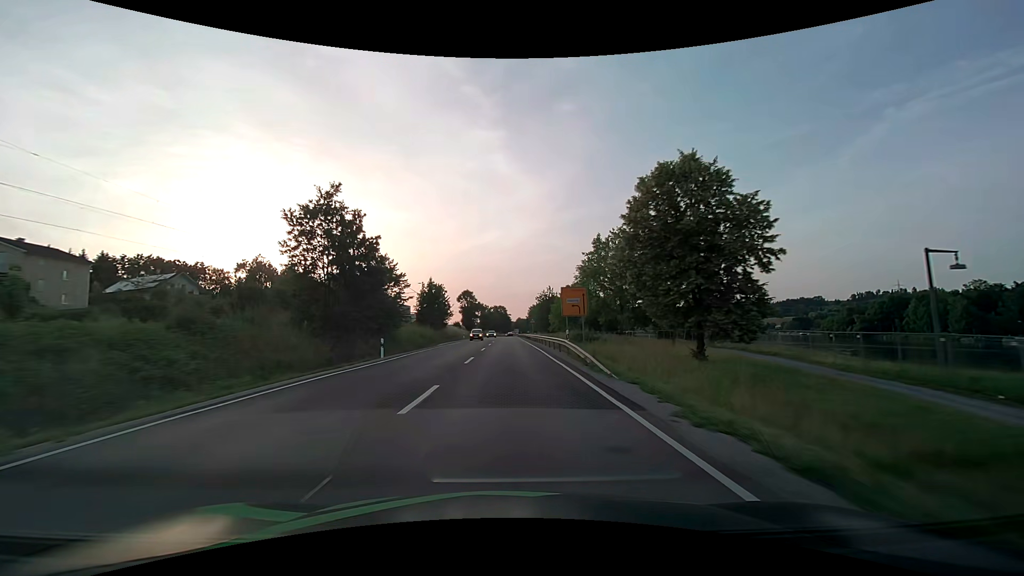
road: primary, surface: asphalt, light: Day
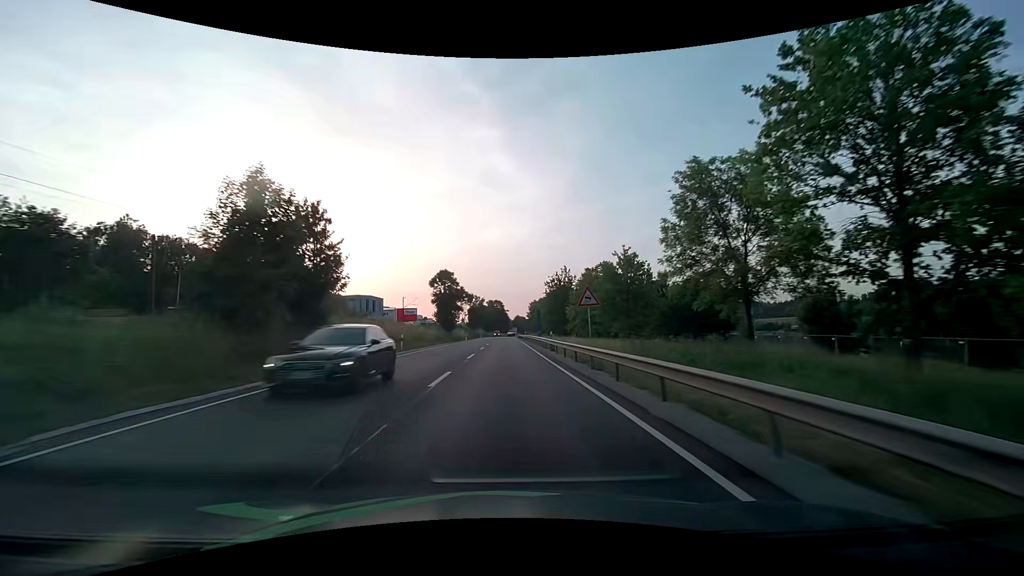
(0.0, +44.7) m; 0°
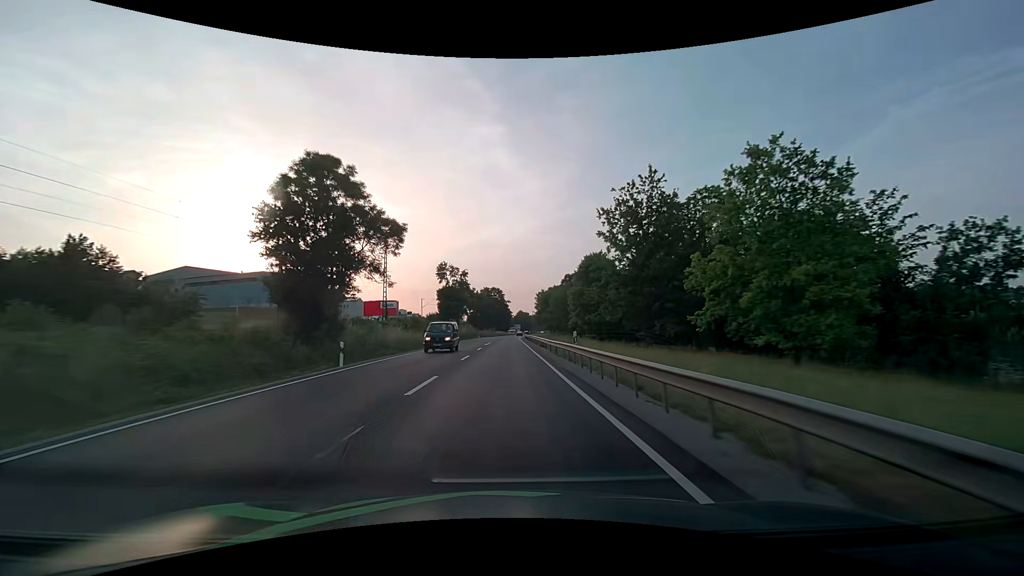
(+0.1, +61.4) m; 0°
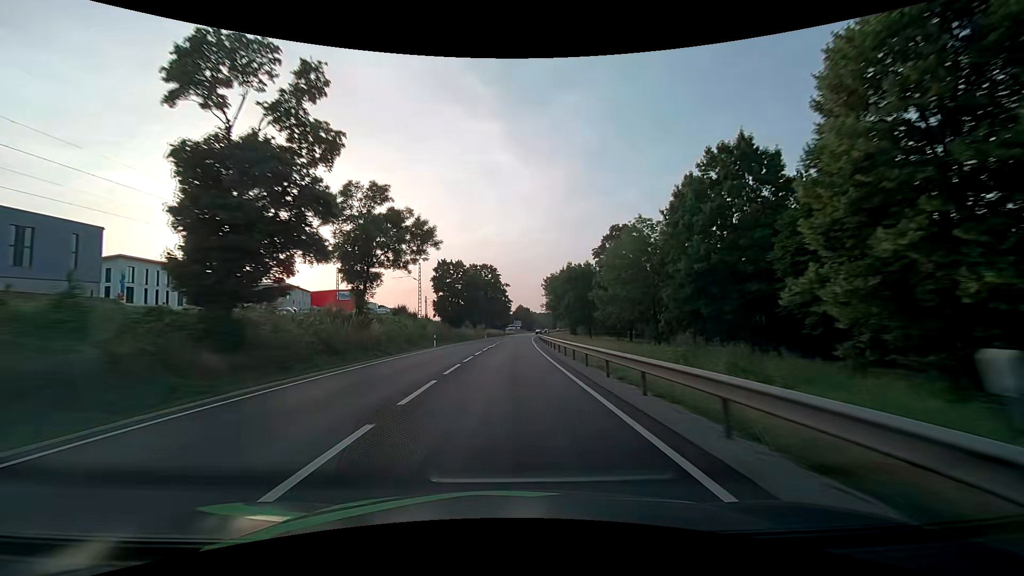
(-0.1, +62.4) m; 0°
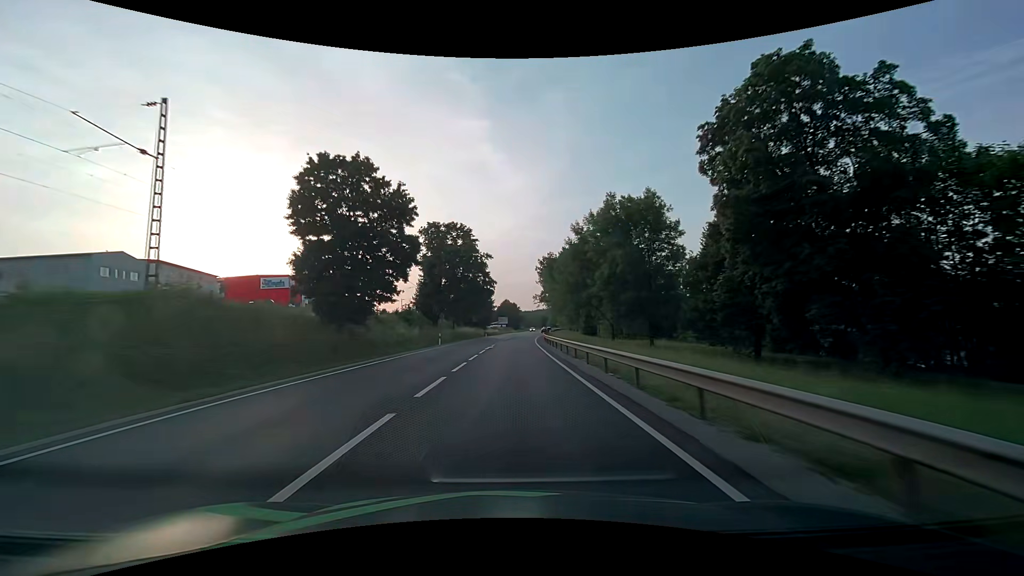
(+0.4, +47.1) m; +1°
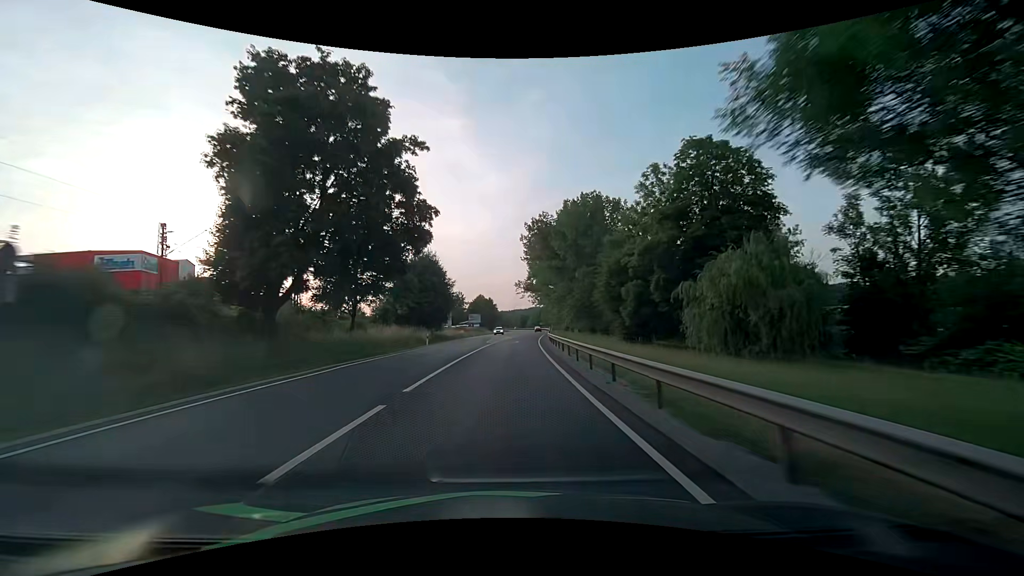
(+1.4, +47.3) m; +3°
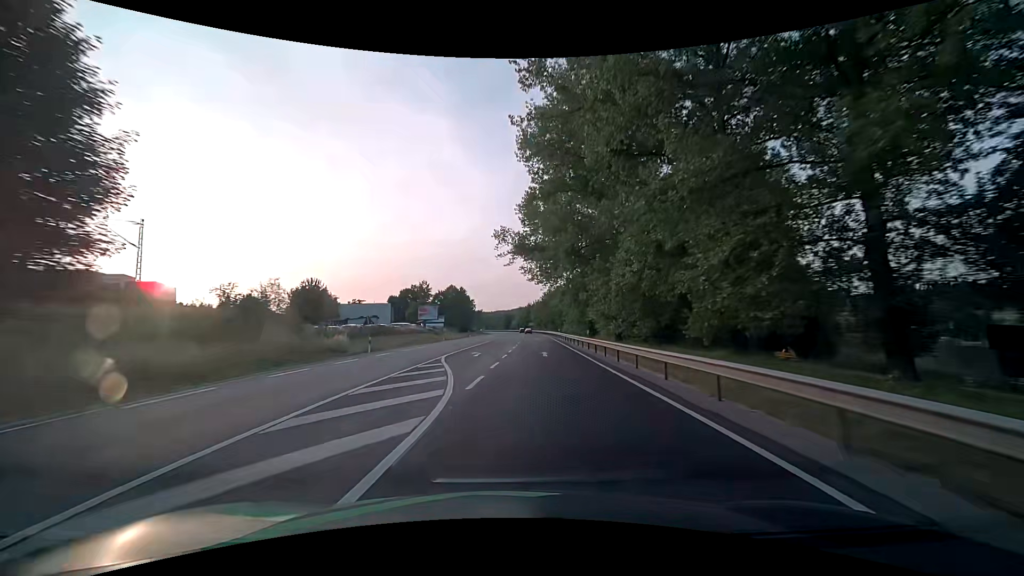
(+1.7, +63.2) m; +2°
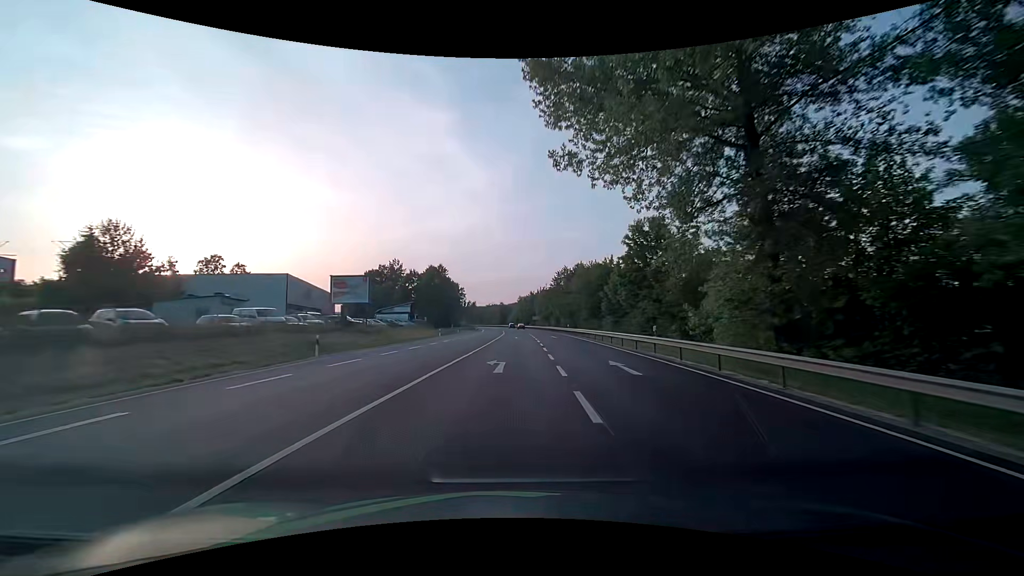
(0.0, +45.8) m; 0°
(0, +10) (0, +20) (0, +30) (+1, +40) (+1, +50) (+1, +60) (+1, +70) (+1, +80) (+1, +90) (+1, +100) m
